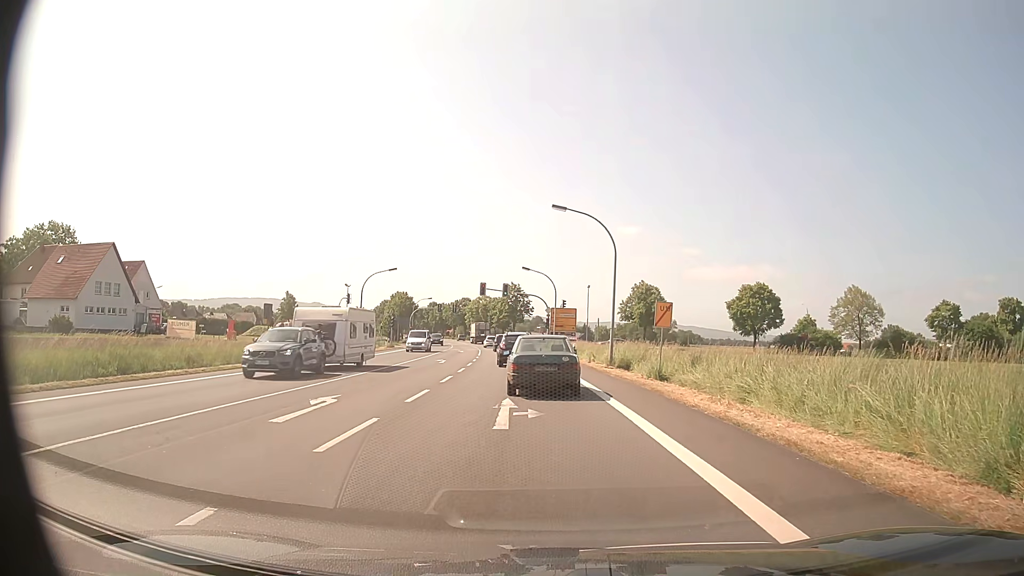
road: primary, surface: asphalt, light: Day
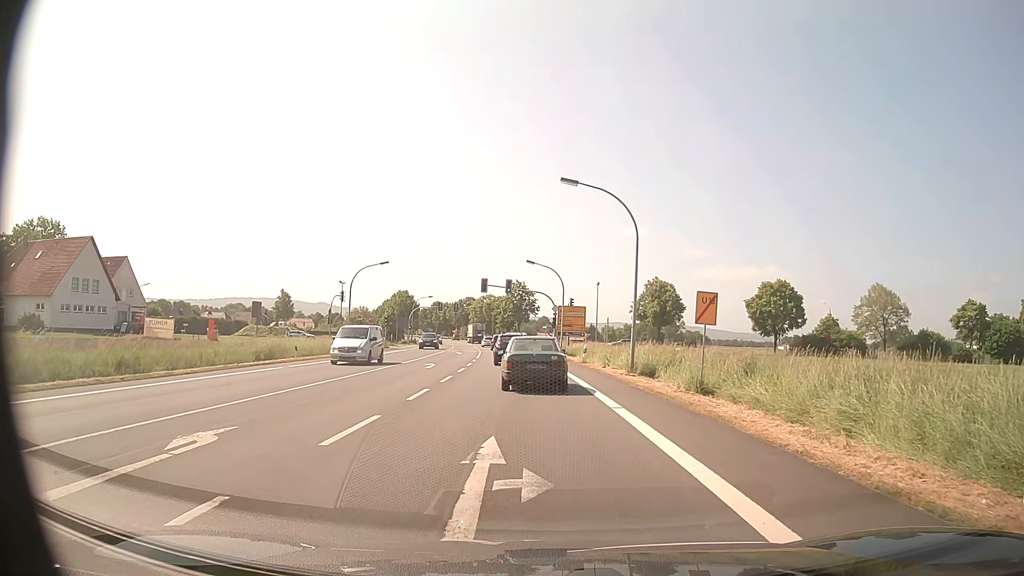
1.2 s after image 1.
(0.0, +5.8) m; -1°
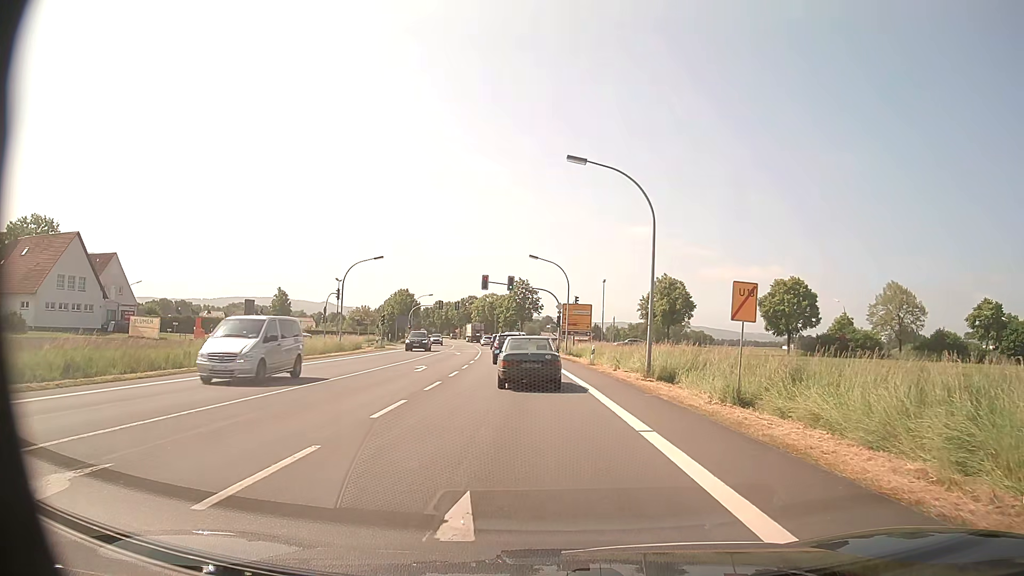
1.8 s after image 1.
(0.0, +3.4) m; 0°
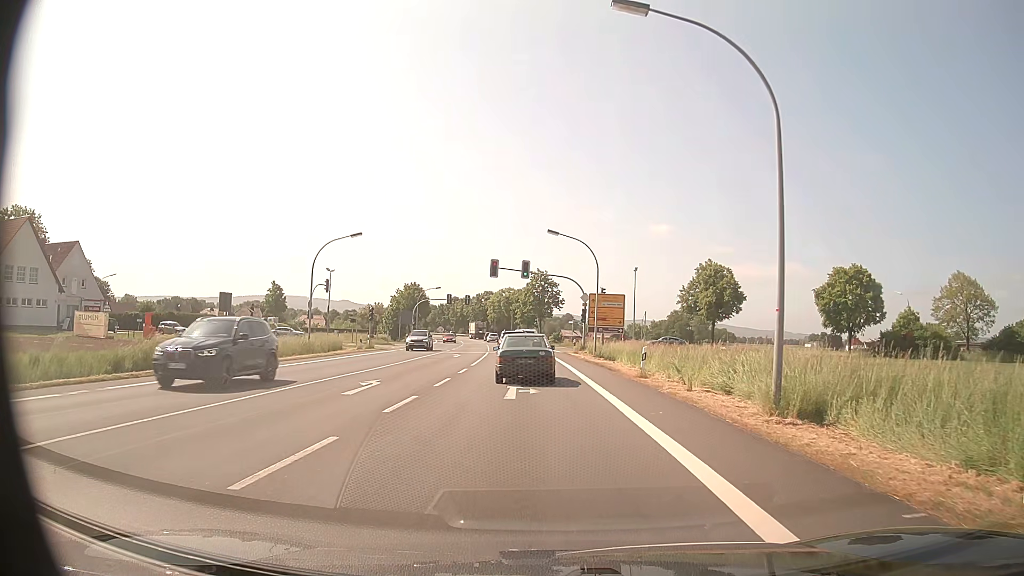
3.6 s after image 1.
(-0.1, +11.8) m; -2°
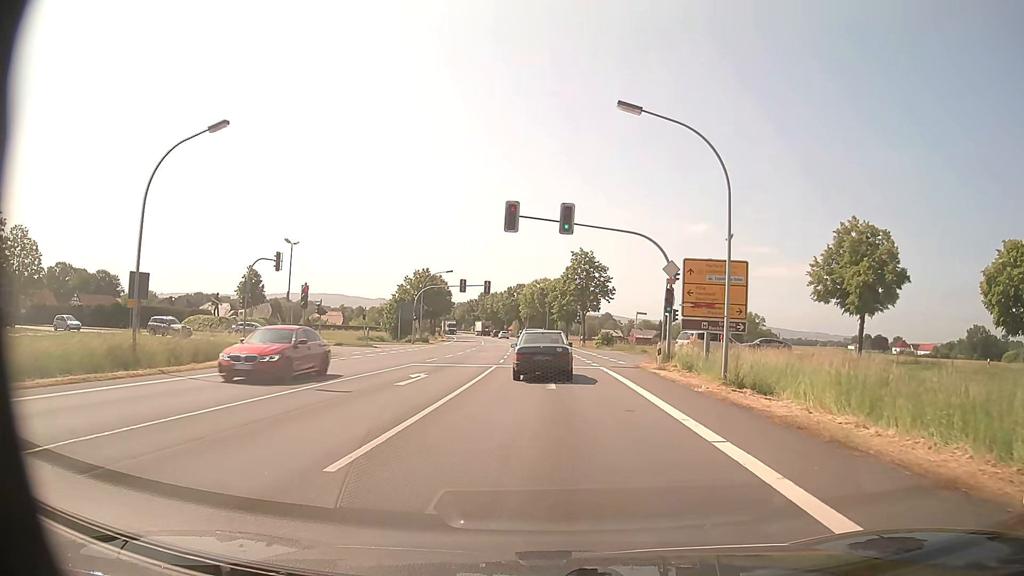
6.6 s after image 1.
(-0.7, +23.5) m; -3°
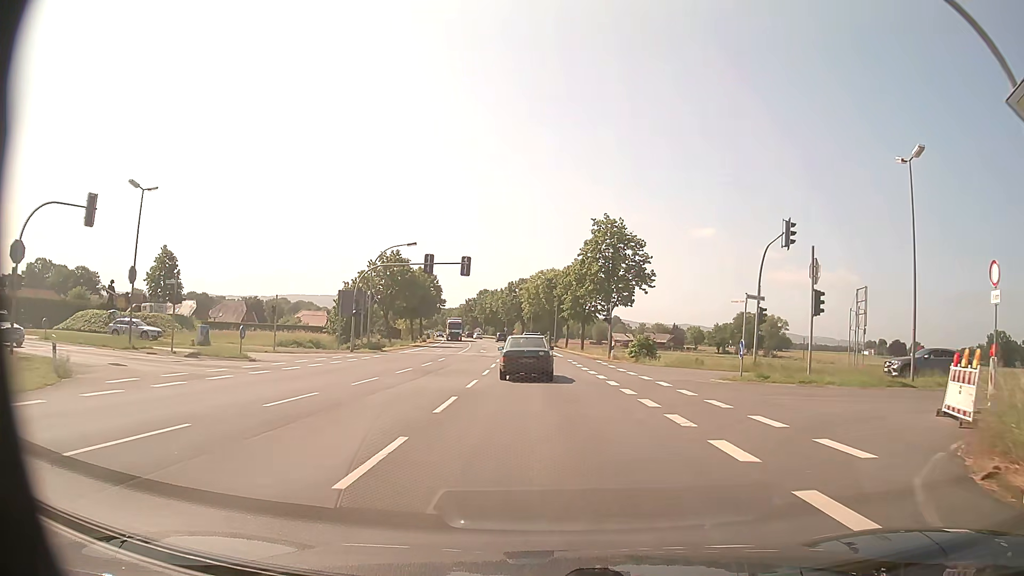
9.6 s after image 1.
(-0.2, +24.4) m; 0°
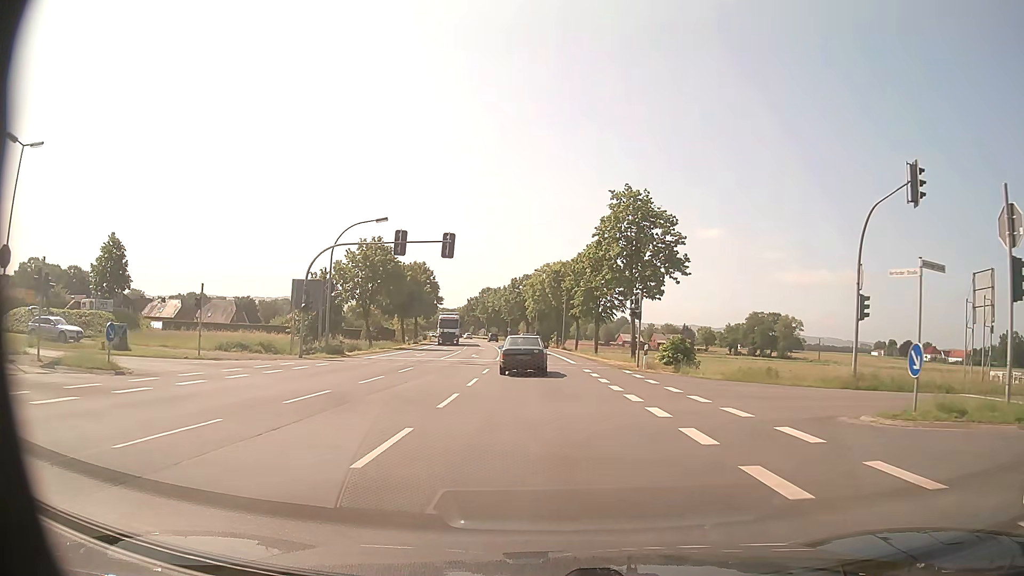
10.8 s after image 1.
(-0.1, +11.0) m; -1°
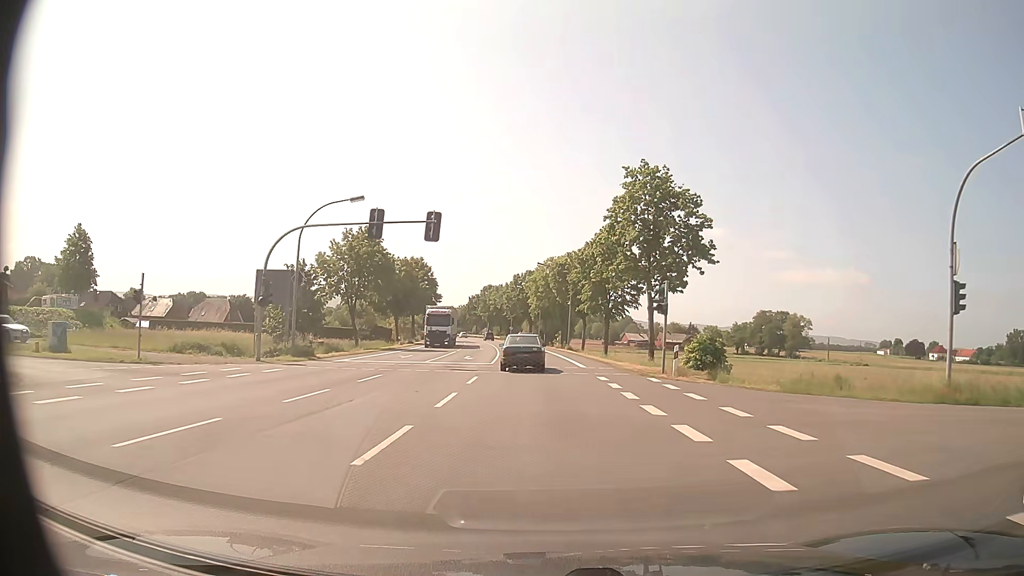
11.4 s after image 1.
(0.0, +6.0) m; 0°
(0, +10) (0, +20) (0, +30) (-1, +40) (-1, +50) (-2, +60) (-3, +70) (-4, +80) (-5, +90) (-6, +100) m
